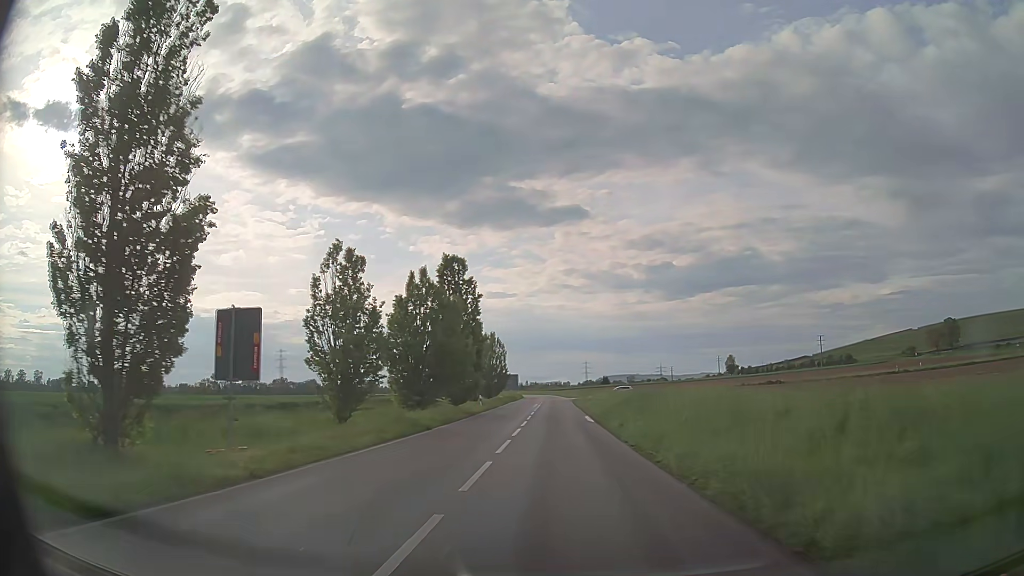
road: tertiary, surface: asphalt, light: Day
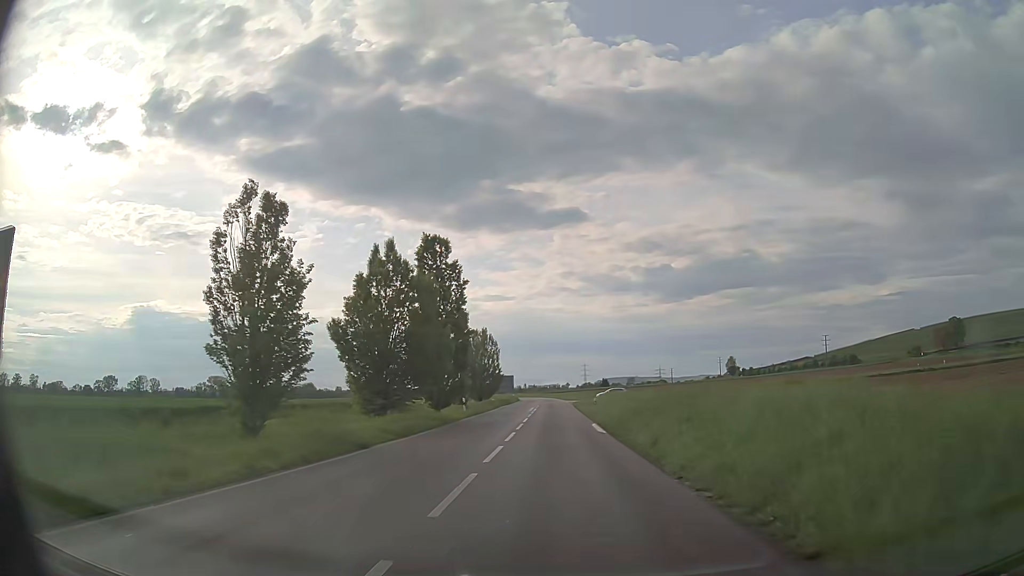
(0.0, +8.3) m; 0°
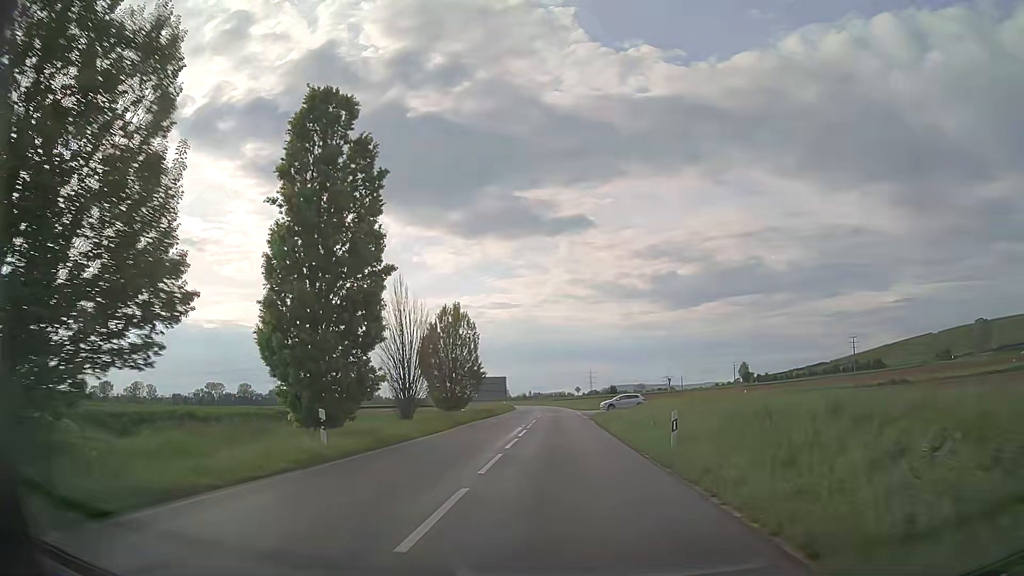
(-0.1, +25.9) m; 0°
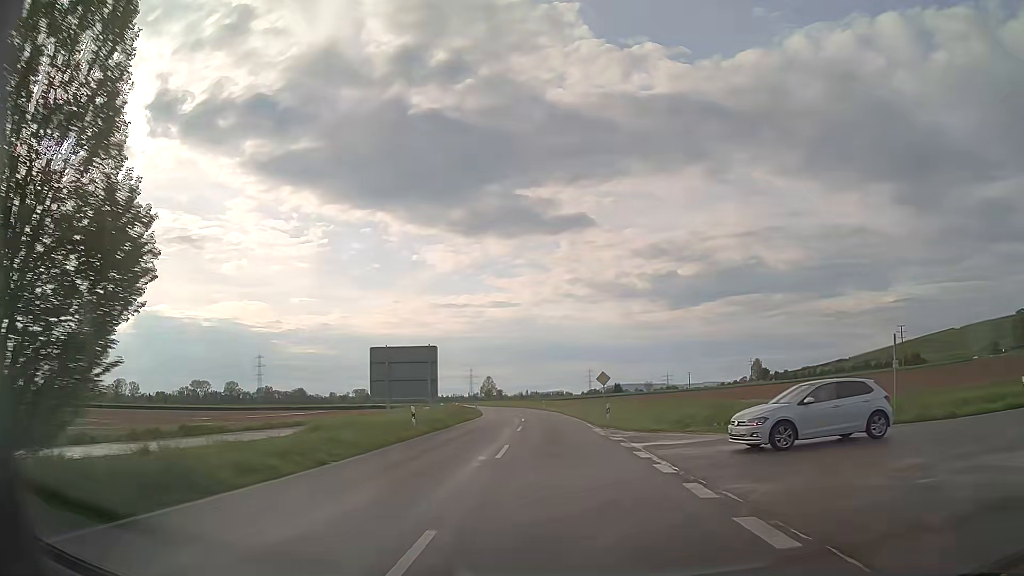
(+0.1, +45.3) m; 0°
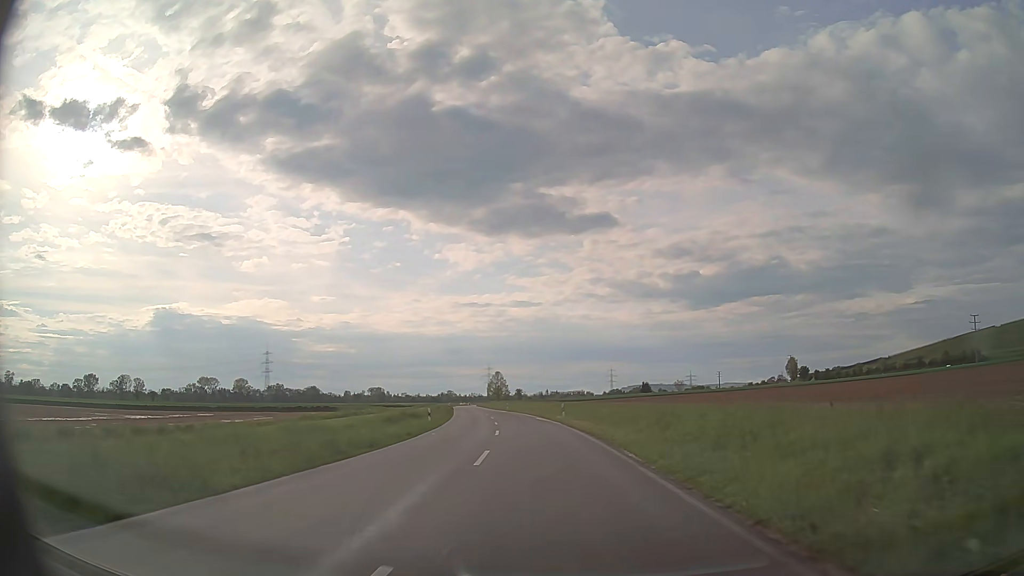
(-0.5, +37.9) m; -2°
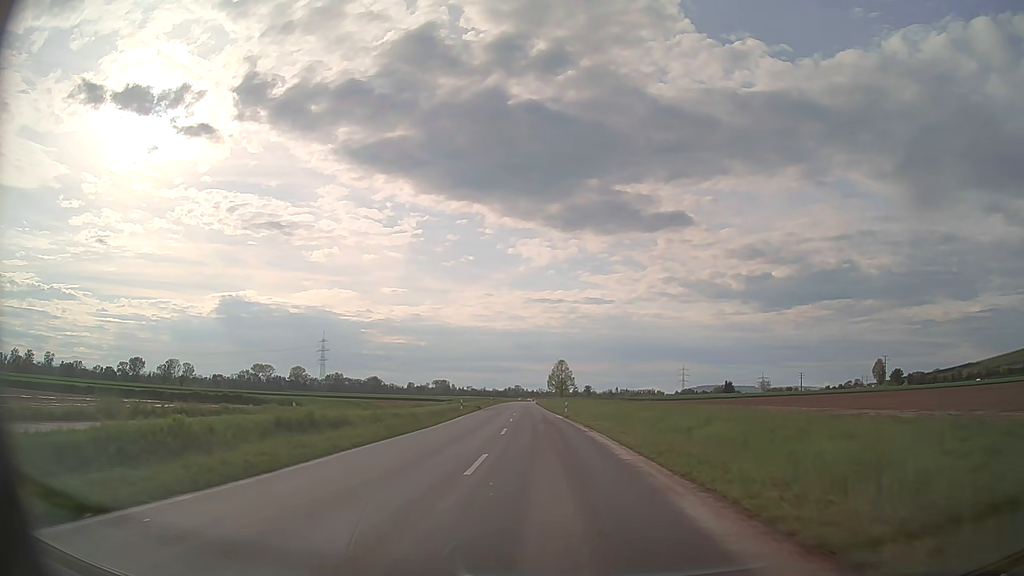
(-1.8, +39.1) m; -6°
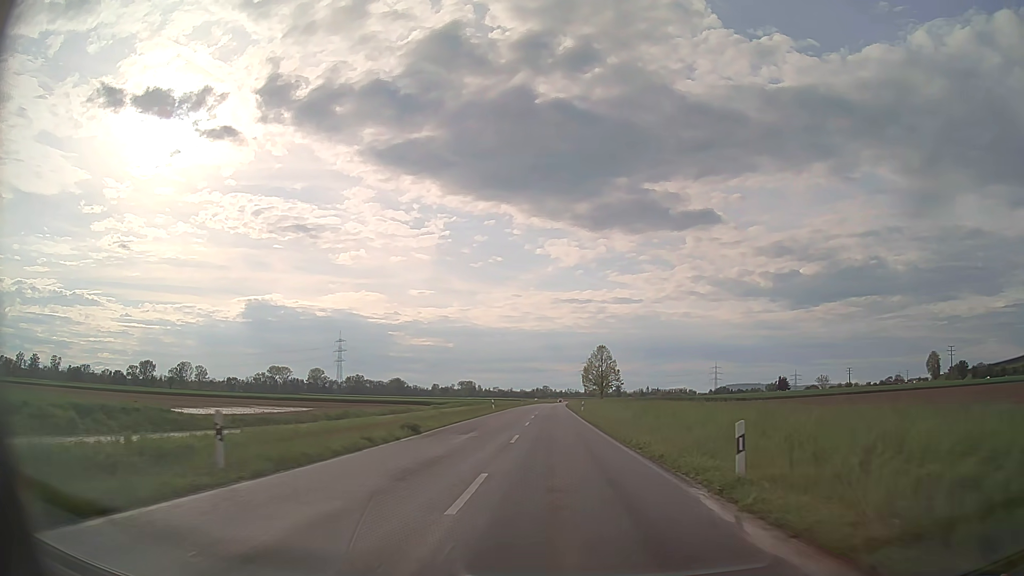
(-1.4, +40.5) m; -2°
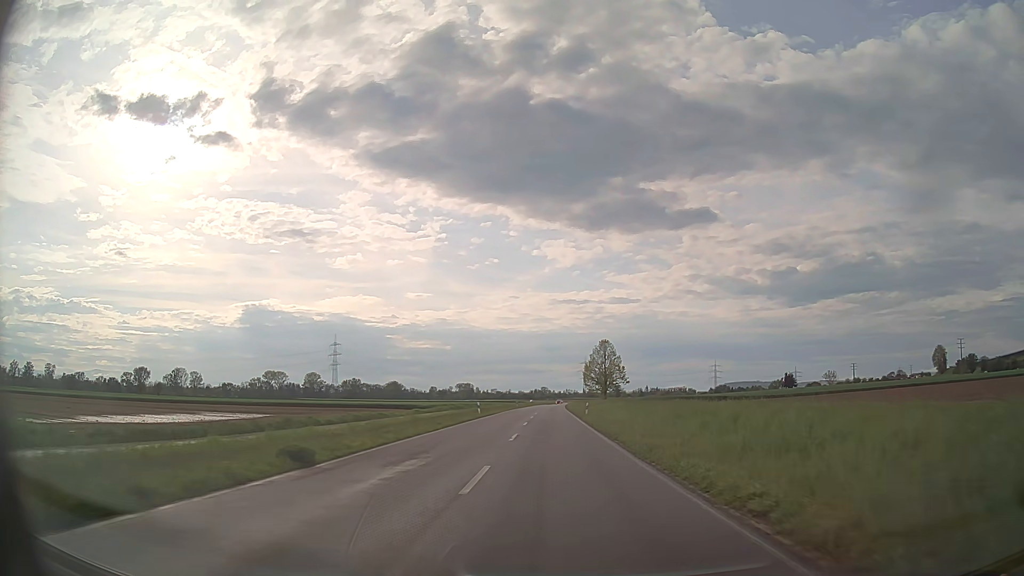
(0.0, +10.3) m; 0°
(0, +10) (0, +20) (0, +30) (0, +40) (0, +50) (0, +60) (0, +70) (0, +80) (0, +90) (0, +100) m
